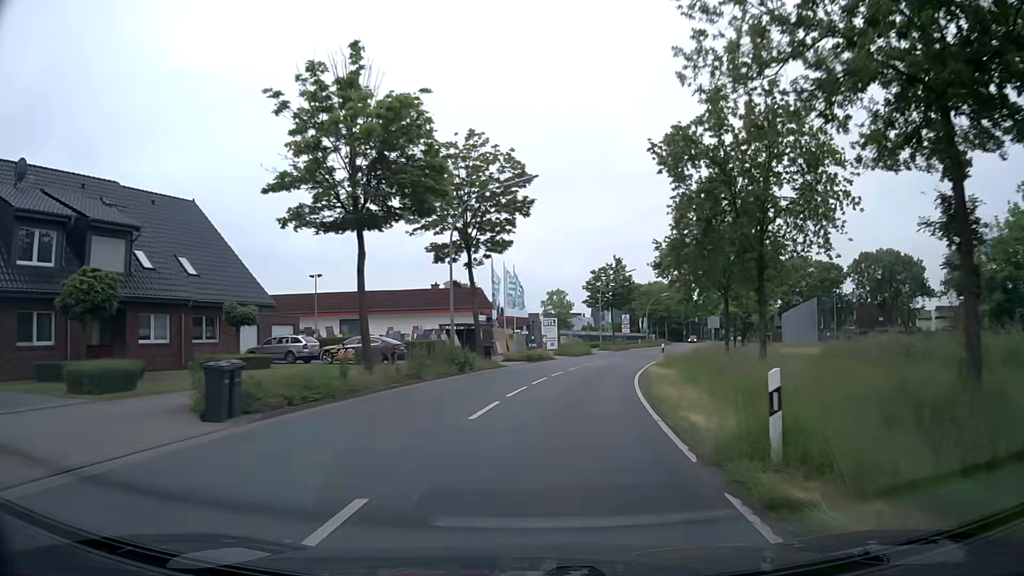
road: secondary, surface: asphalt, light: Day
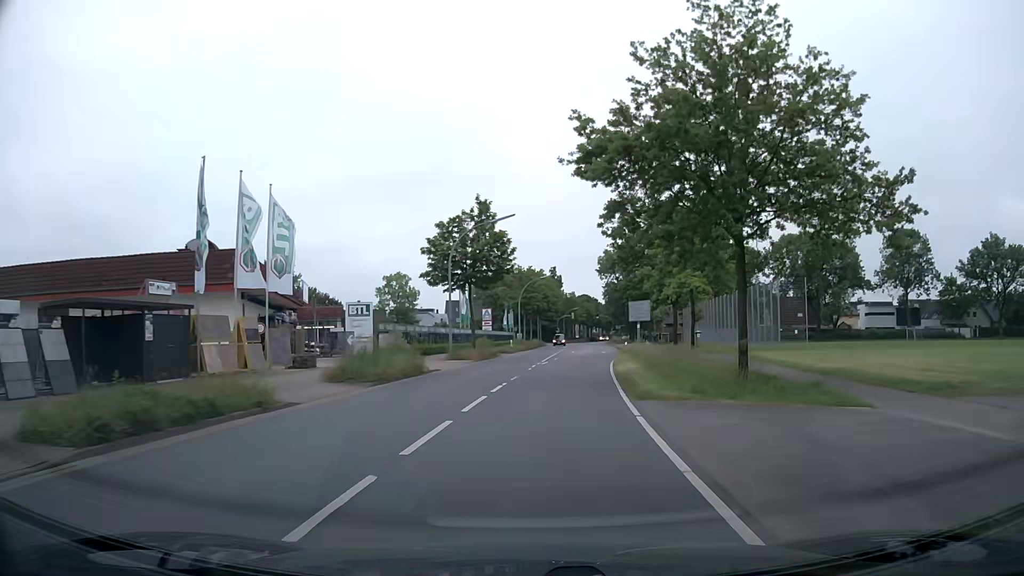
(+3.5, +29.6) m; +12°
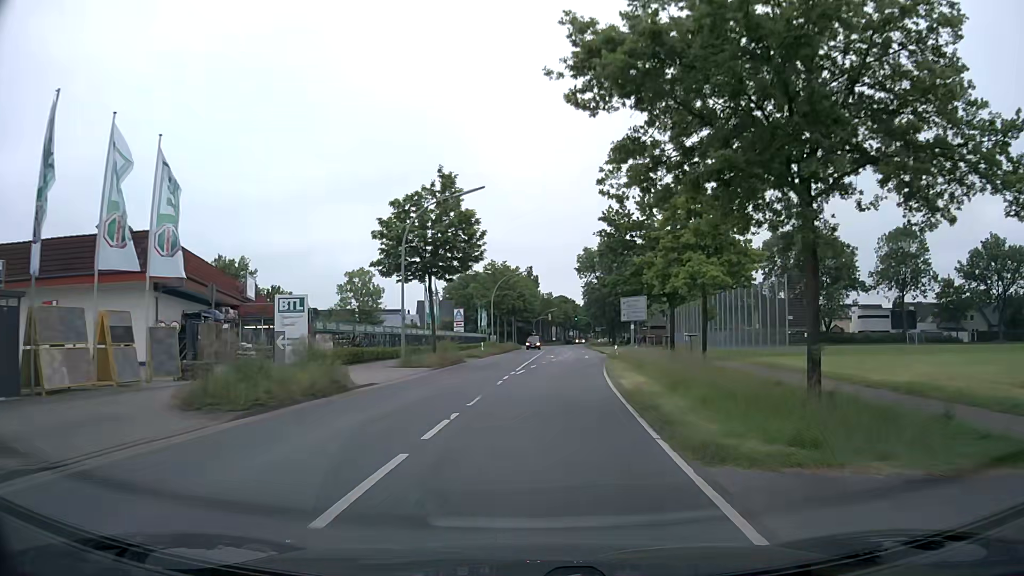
(+0.1, +7.5) m; +2°
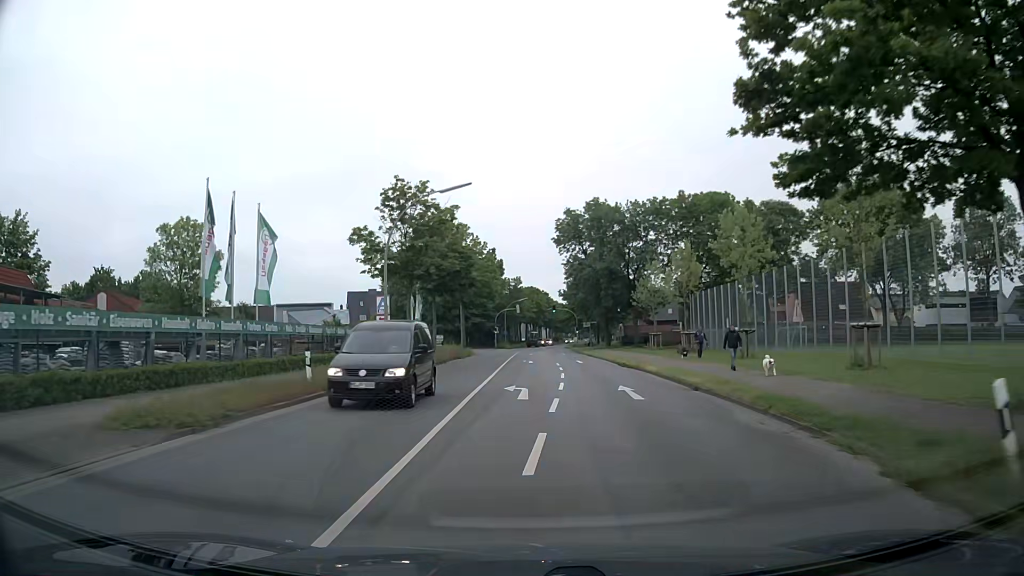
(+1.3, +37.3) m; +2°
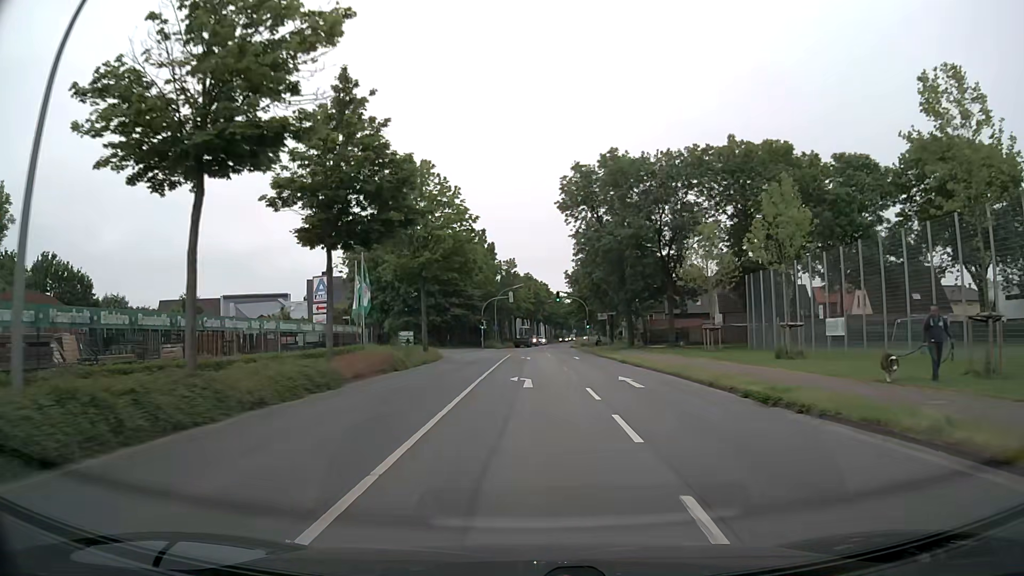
(+0.2, +22.3) m; +1°
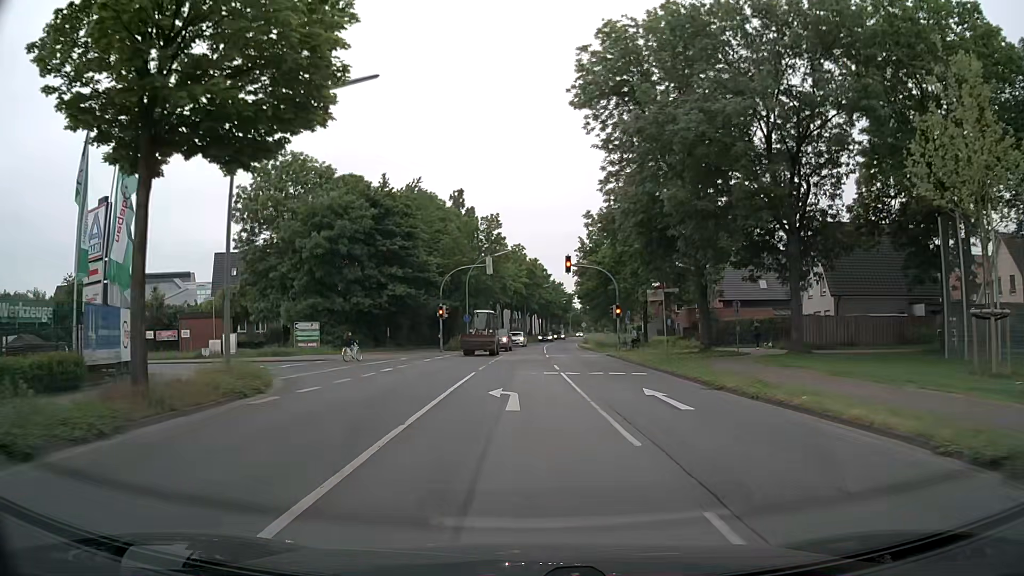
(+0.2, +30.4) m; +1°
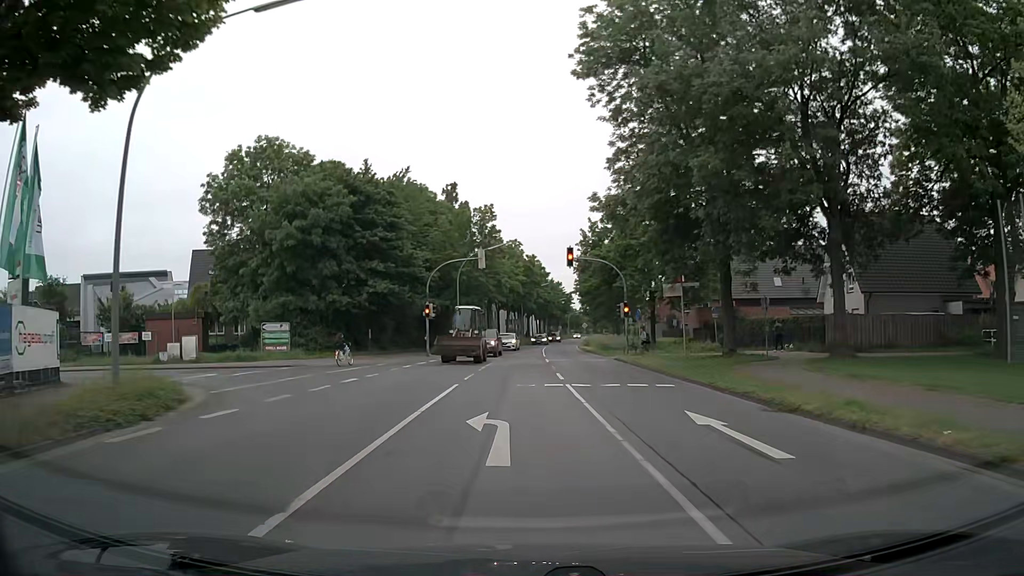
(0.0, +4.9) m; 0°
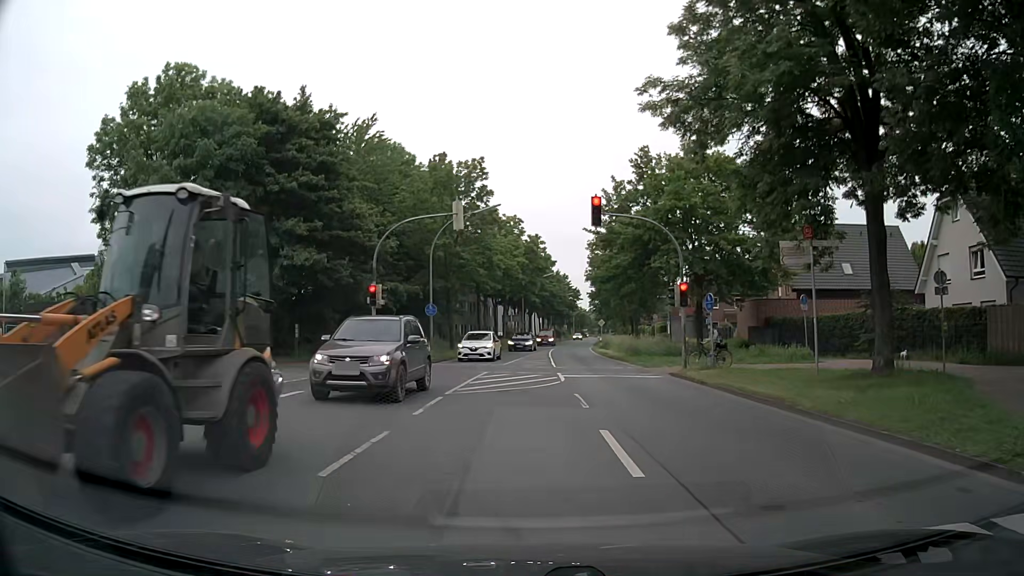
(0.0, +14.2) m; 0°
(-2, +10) (-11, +14) (-20, +14) (-30, +15) (-40, +16) (-50, +17) (-60, +17) (-70, +17) (-80, +16) (-90, +14) m
